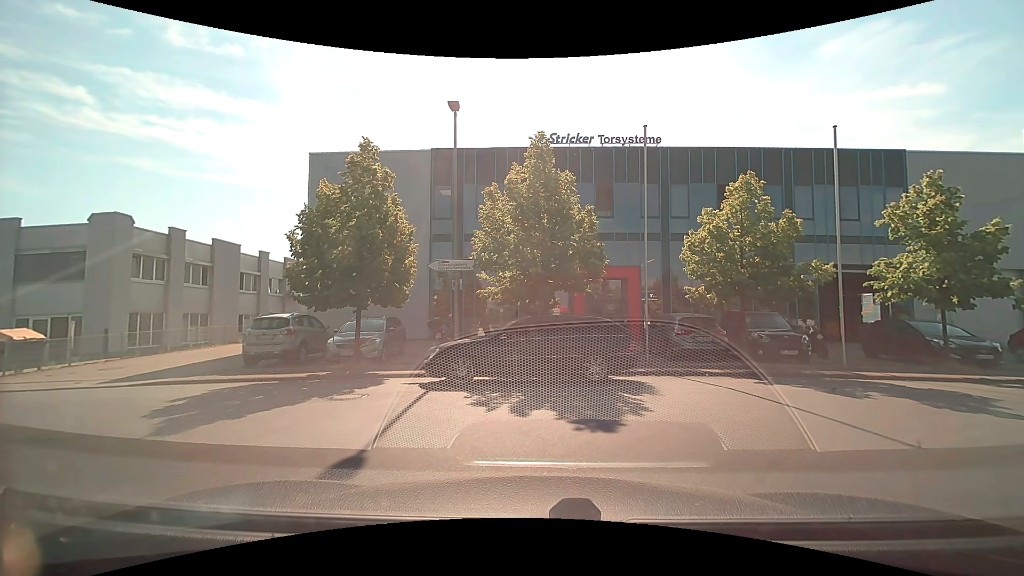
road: unclassified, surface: asphalt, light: Day
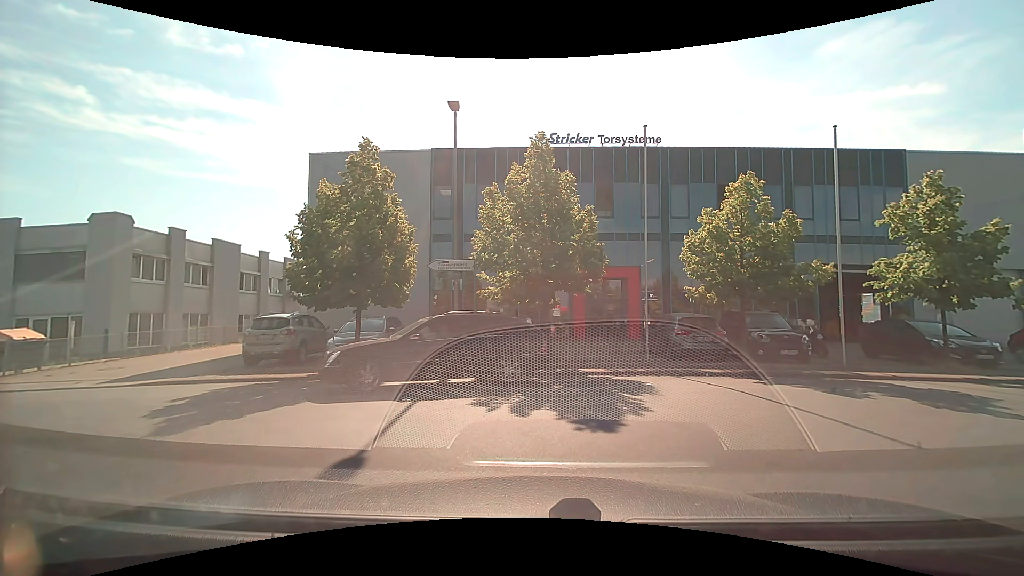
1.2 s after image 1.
(0.0, 0.0) m; 0°
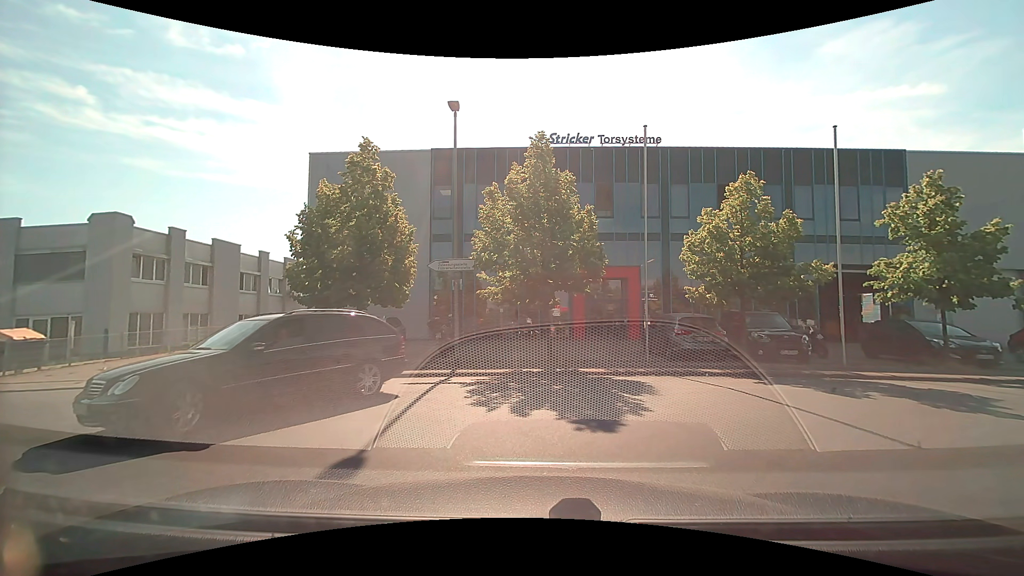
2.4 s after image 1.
(0.0, 0.0) m; 0°
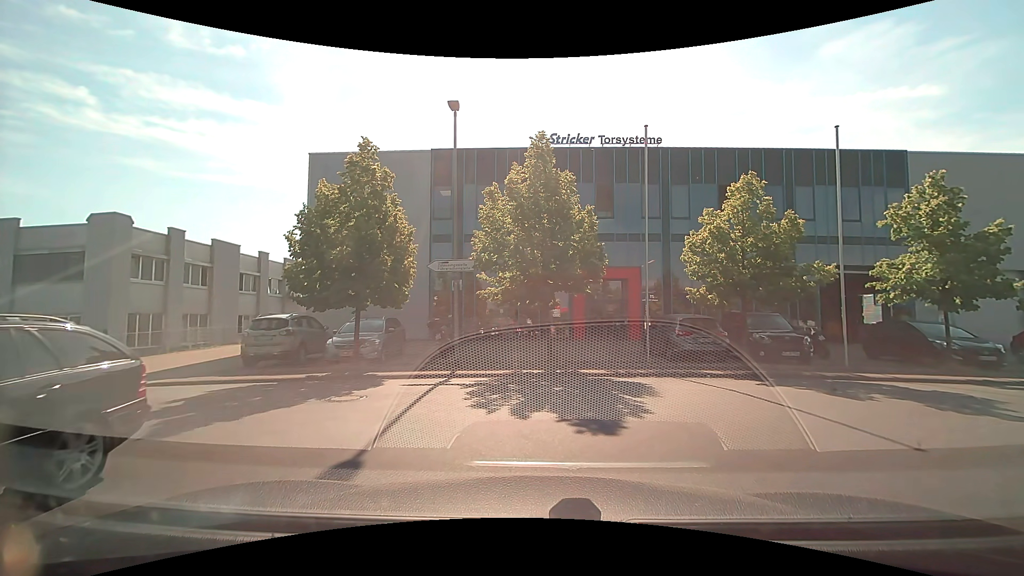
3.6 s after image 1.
(0.0, +0.1) m; 0°
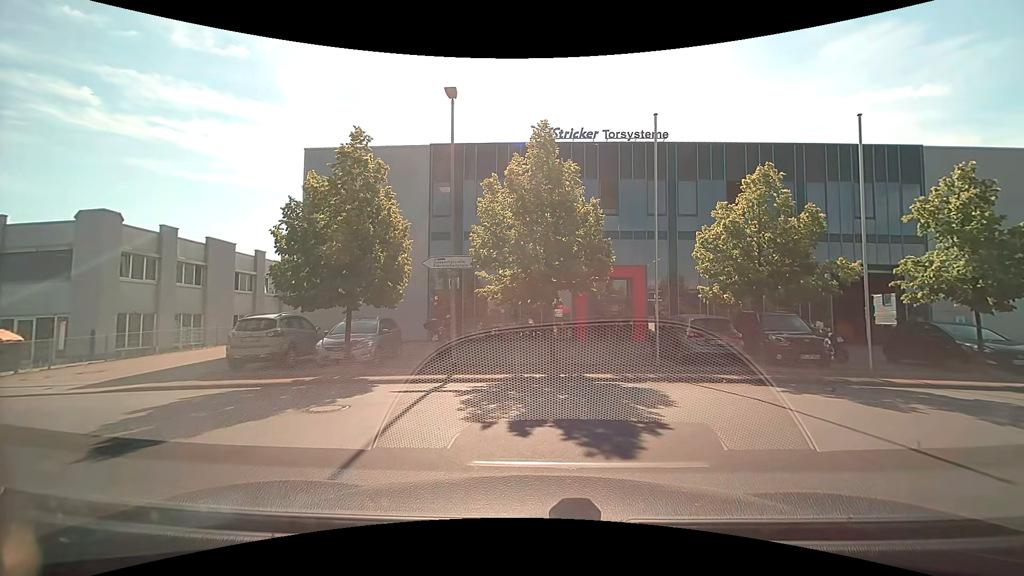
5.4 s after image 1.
(0.0, +0.9) m; 0°
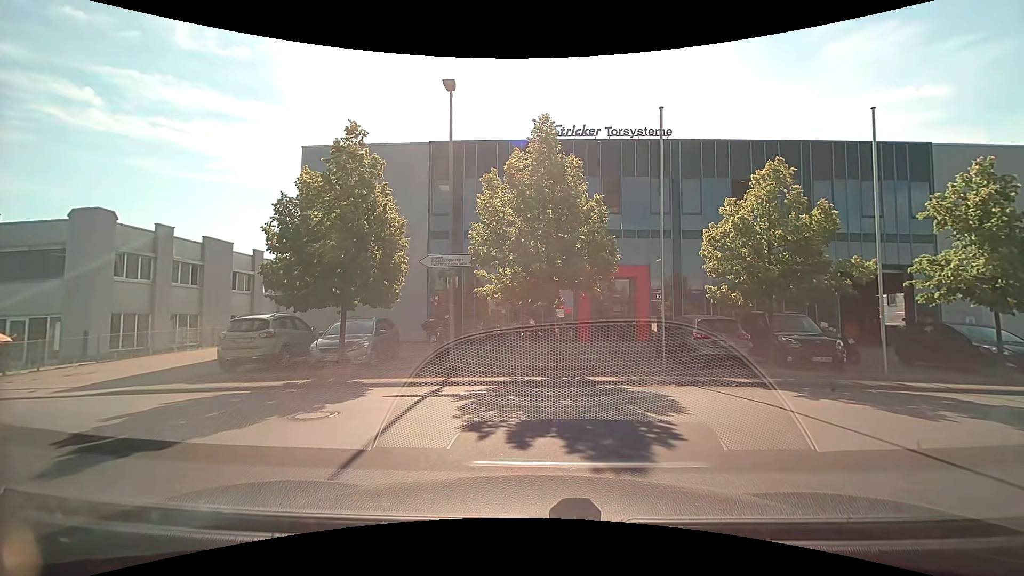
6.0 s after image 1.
(0.0, +0.5) m; 0°
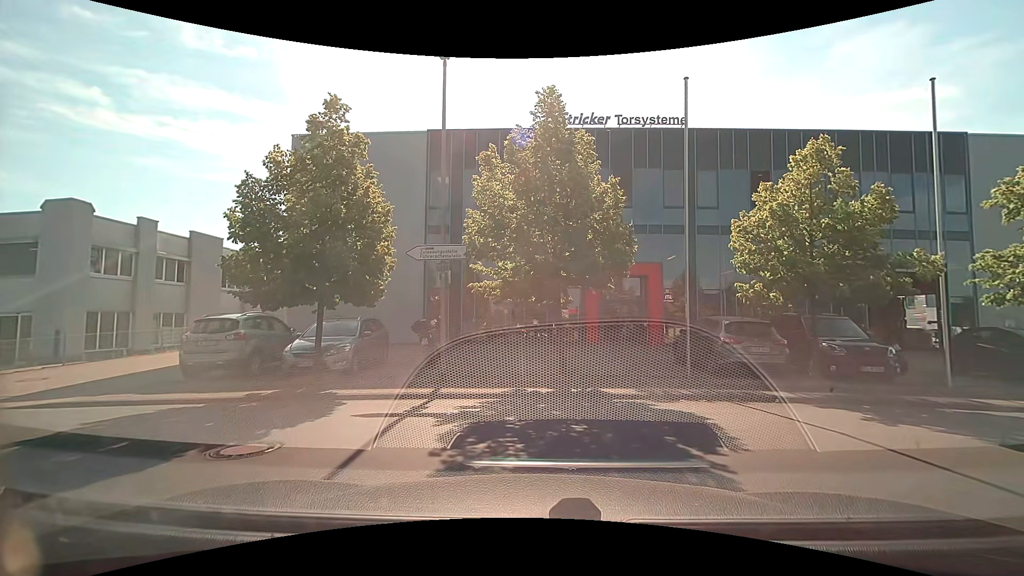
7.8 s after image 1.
(0.0, +1.8) m; 0°
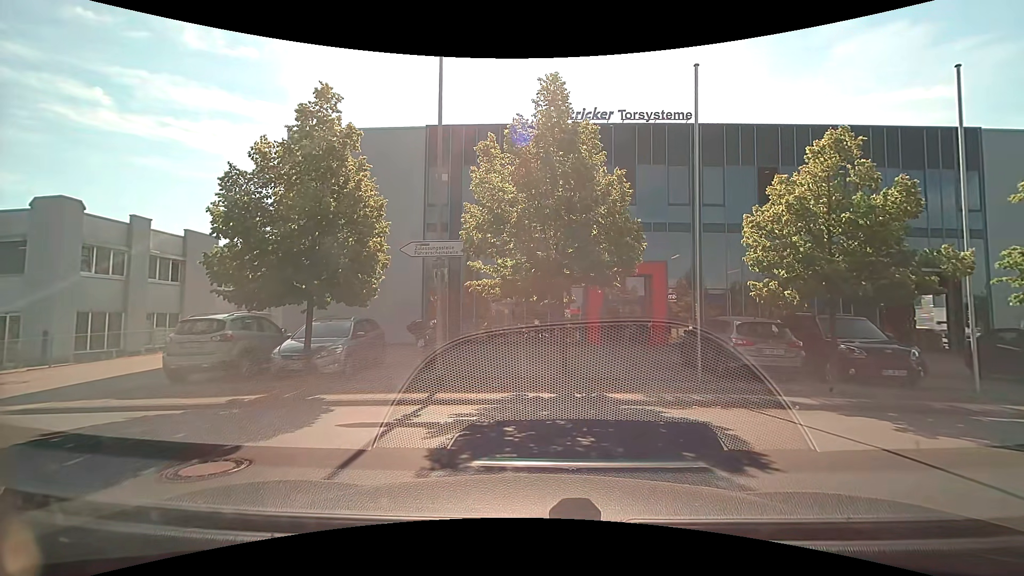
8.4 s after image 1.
(0.0, +0.6) m; 0°
